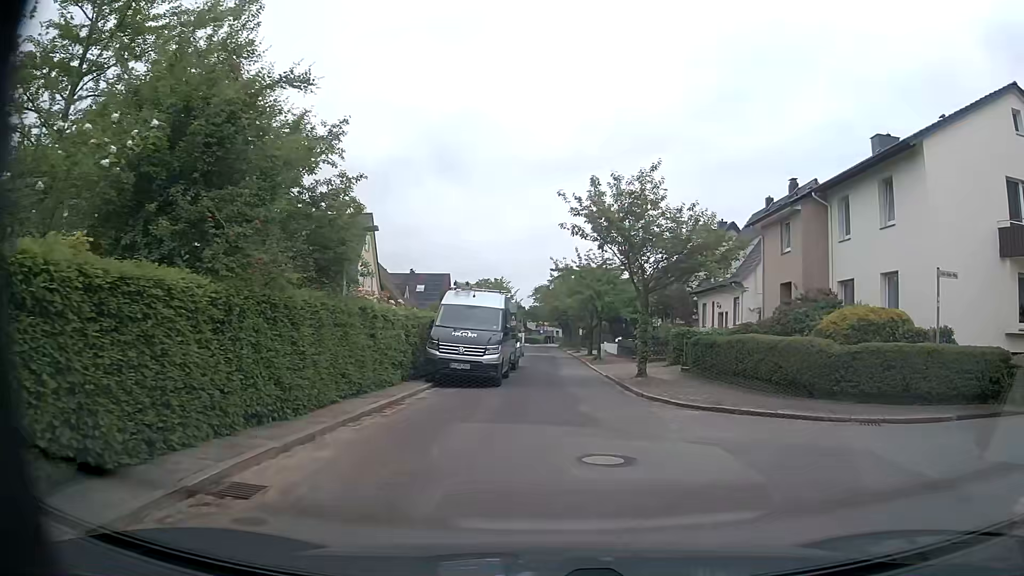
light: Day
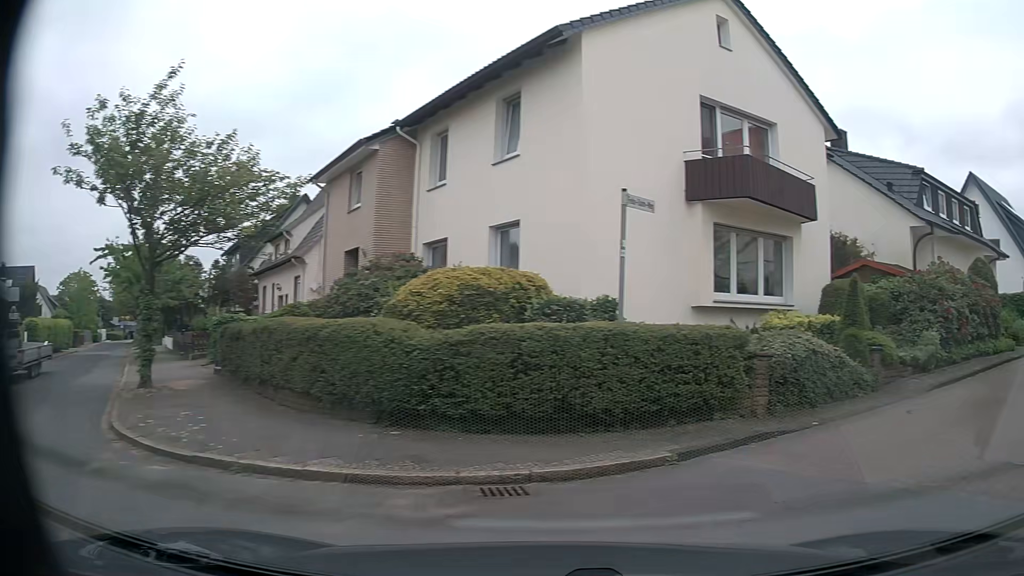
(+1.4, +6.4) m; +33°
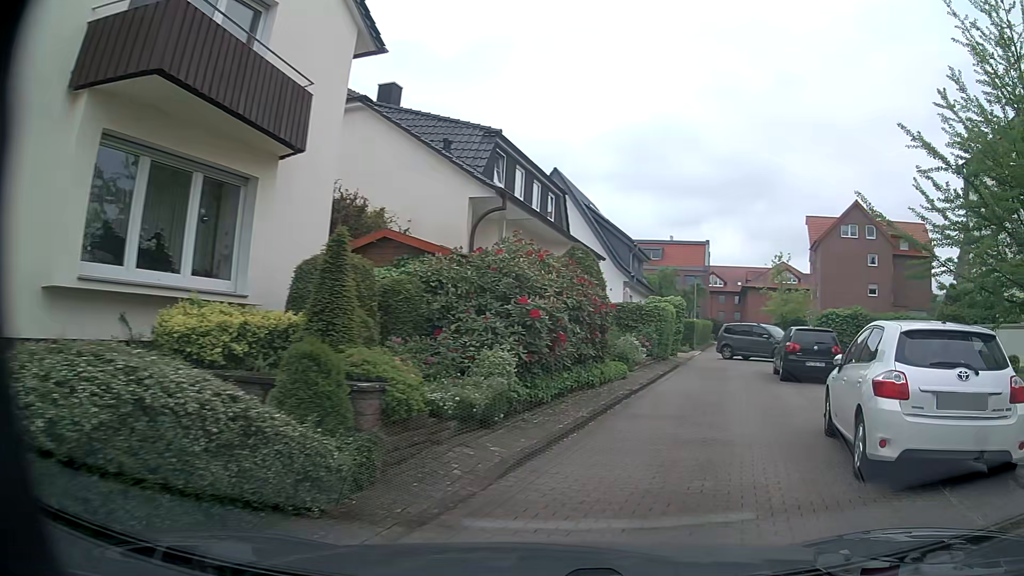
(+2.6, +6.6) m; +40°
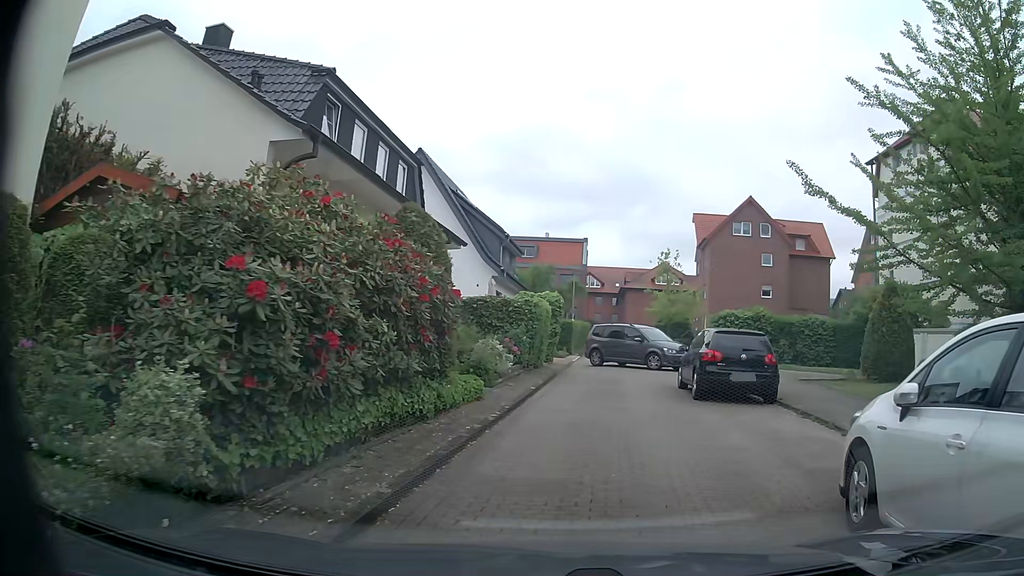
(+0.5, +4.5) m; +12°
